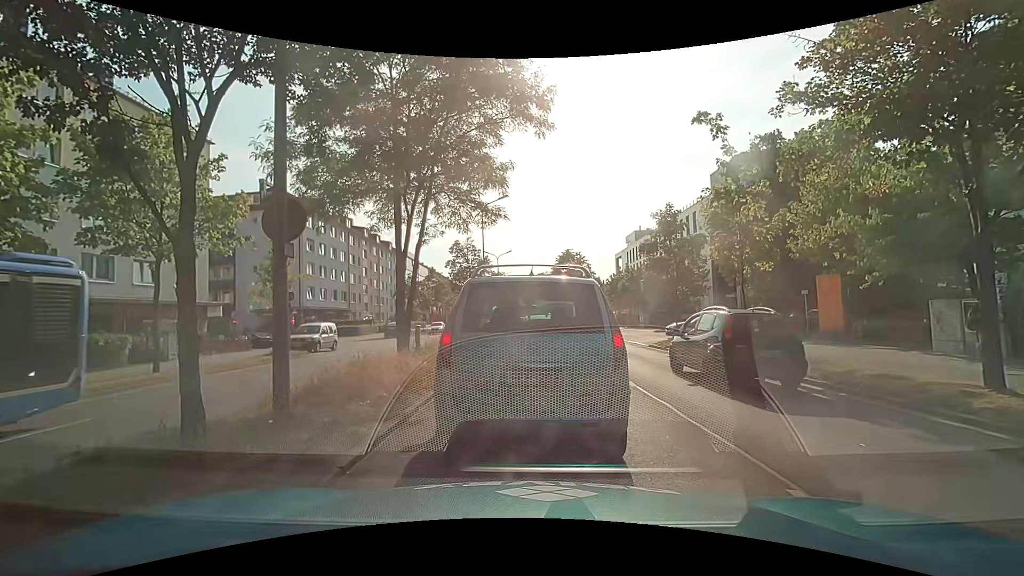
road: primary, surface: asphalt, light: Day
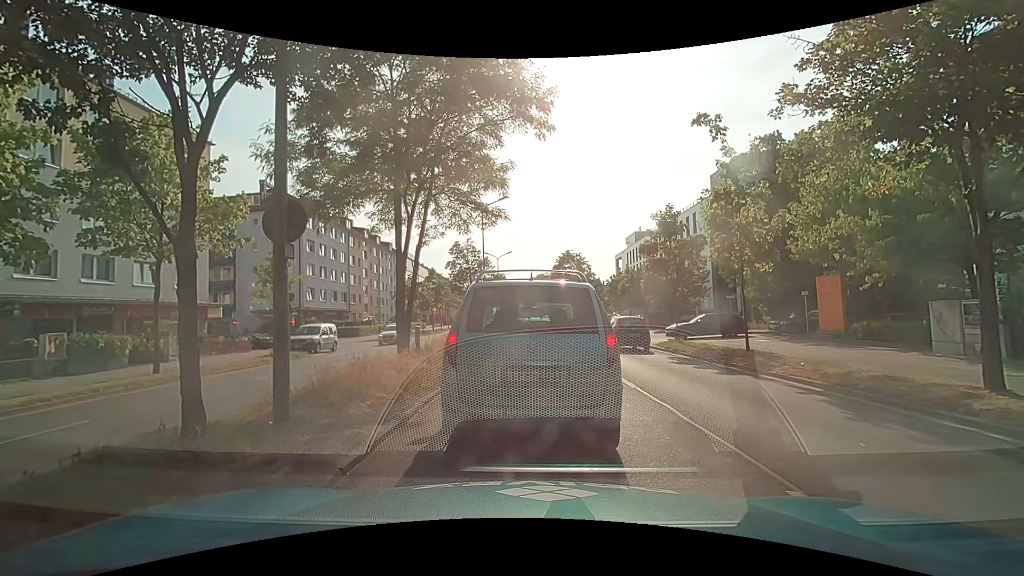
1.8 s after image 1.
(0.0, +0.1) m; 0°
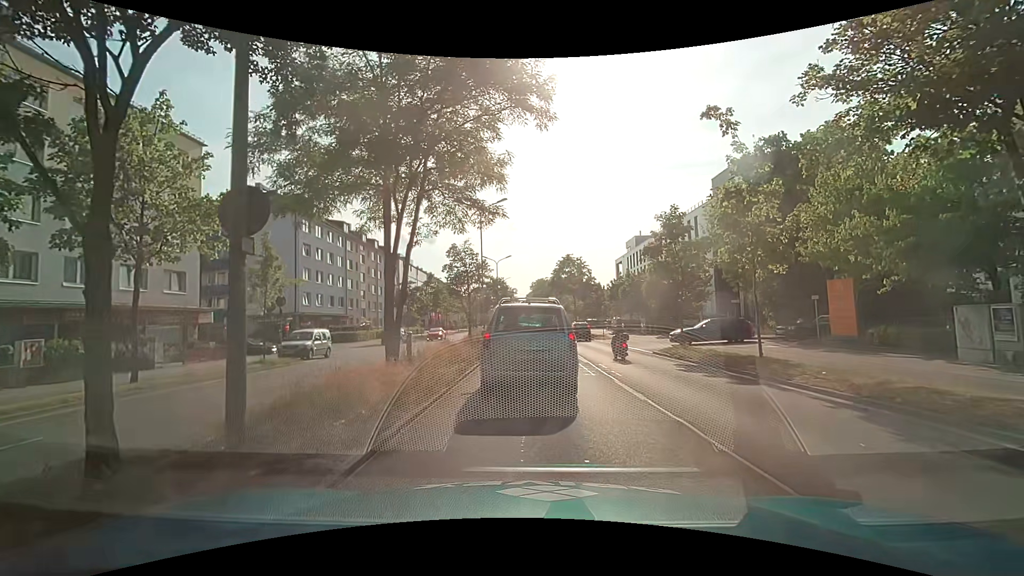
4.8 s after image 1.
(0.0, +1.1) m; -1°
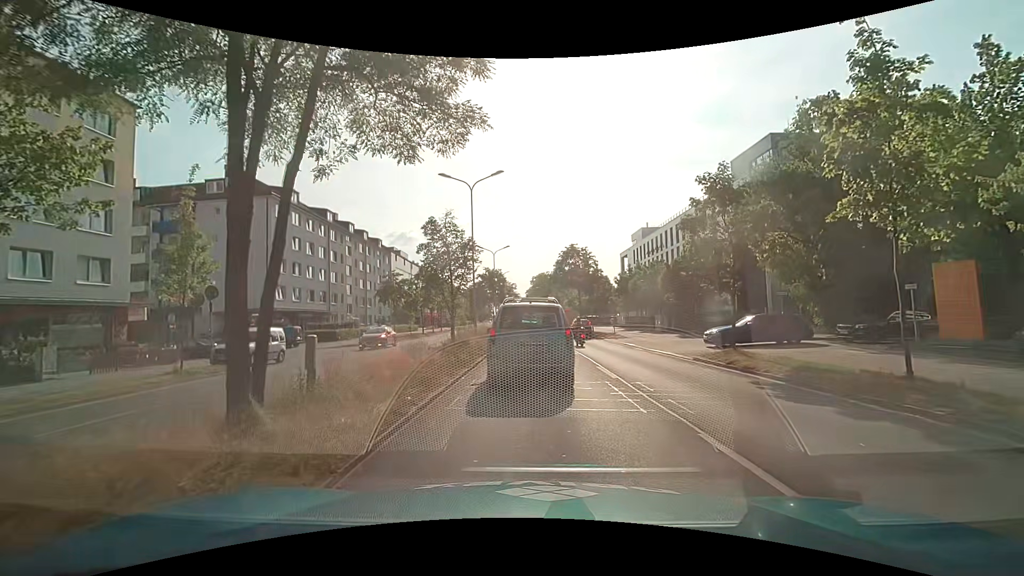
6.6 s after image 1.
(+0.2, +6.2) m; +2°
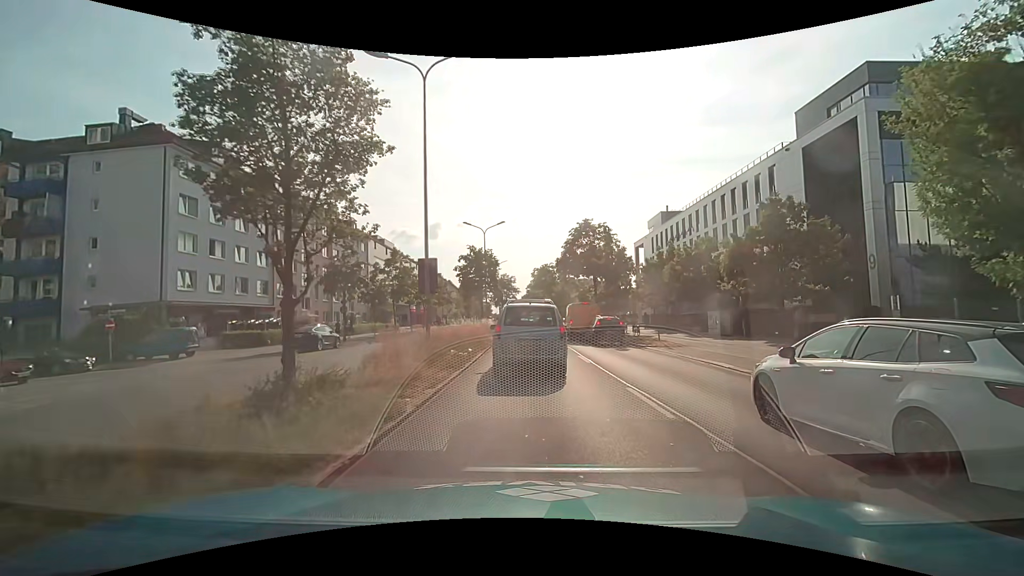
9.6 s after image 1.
(0.0, +14.3) m; 0°
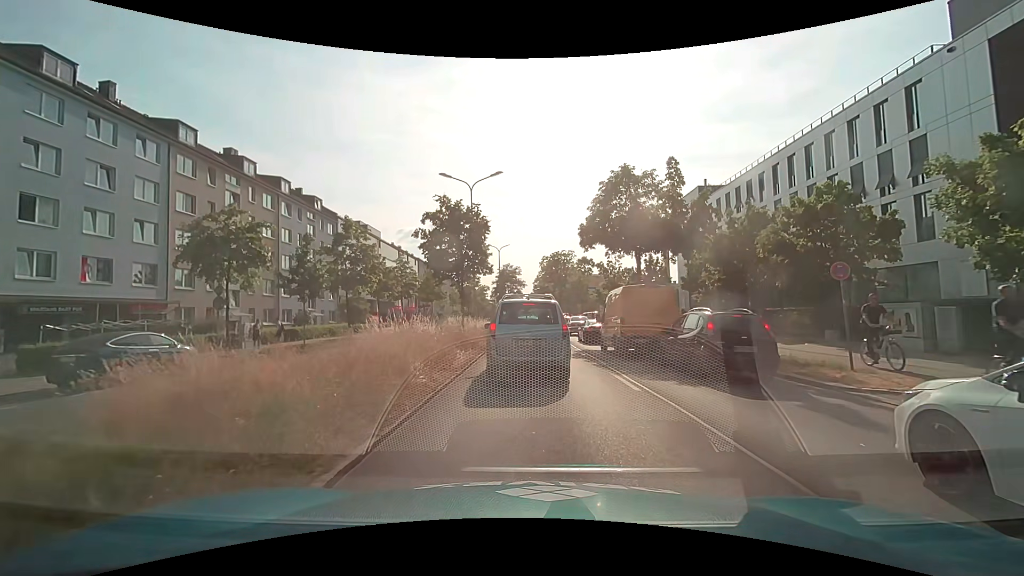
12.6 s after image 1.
(-0.2, +15.5) m; -3°
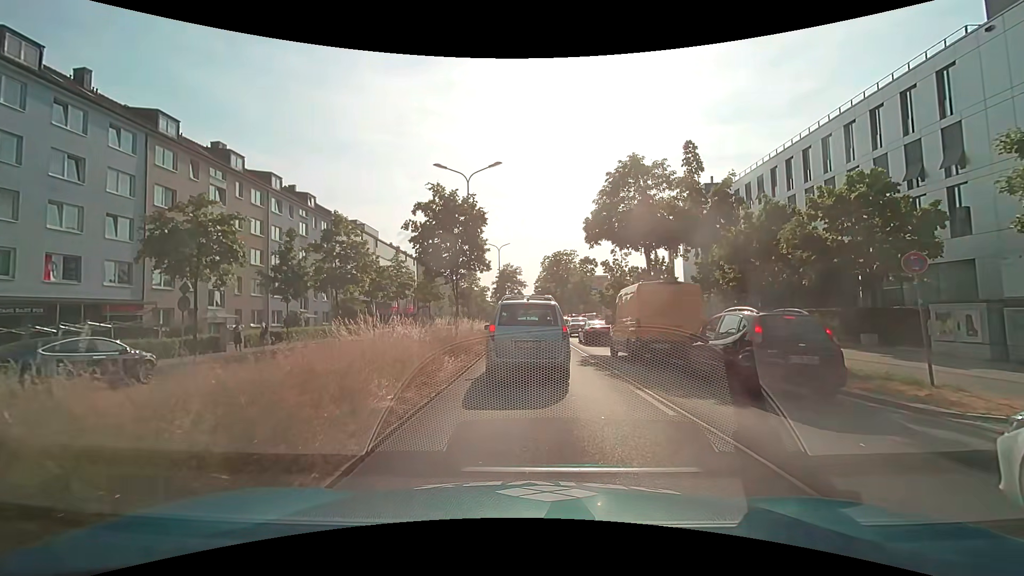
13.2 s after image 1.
(0.0, +2.2) m; +2°
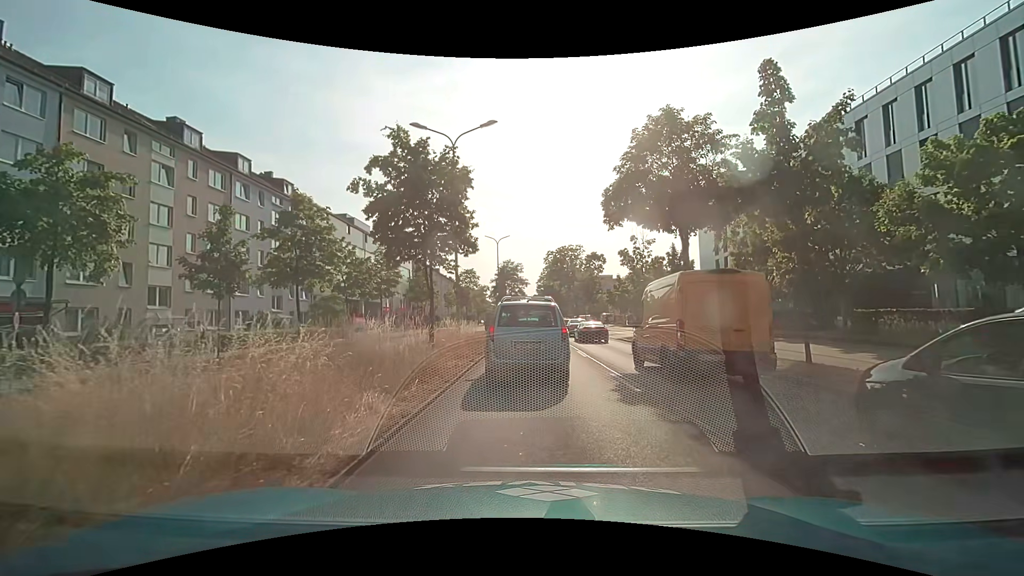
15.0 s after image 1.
(-0.1, +6.4) m; -1°
